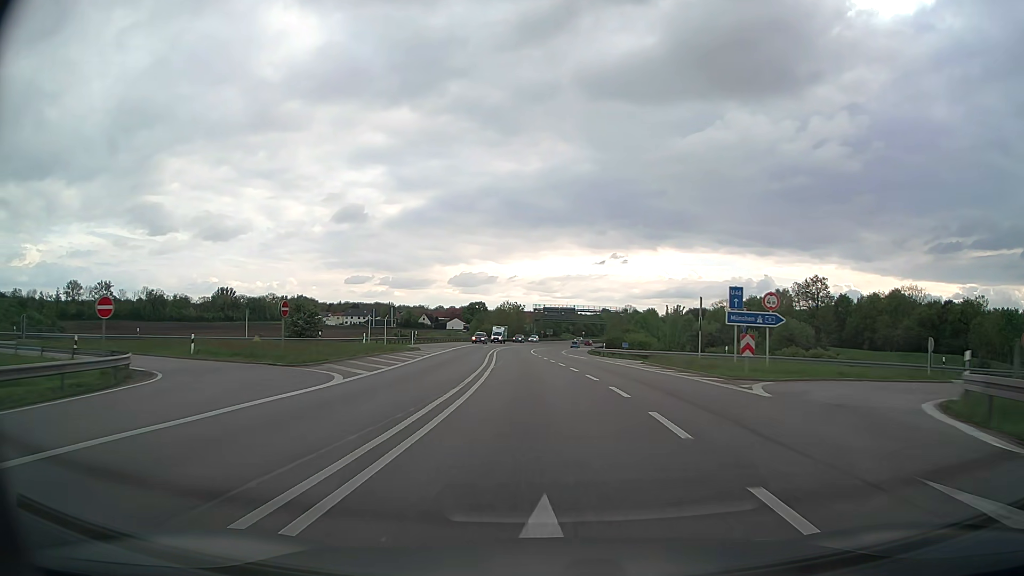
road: motorway_link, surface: asphalt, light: Day
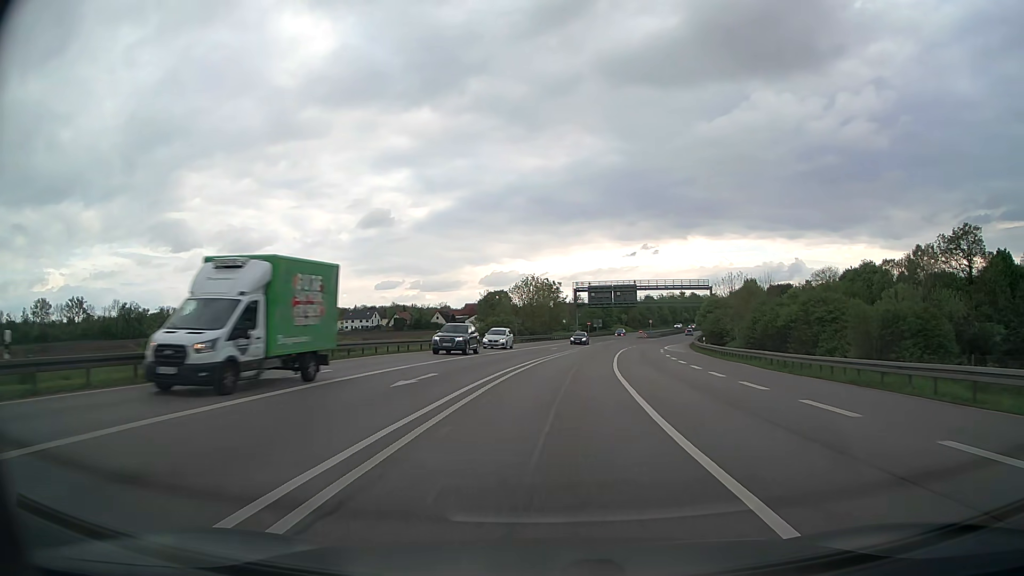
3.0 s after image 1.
(-2.5, +63.3) m; -3°
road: primary
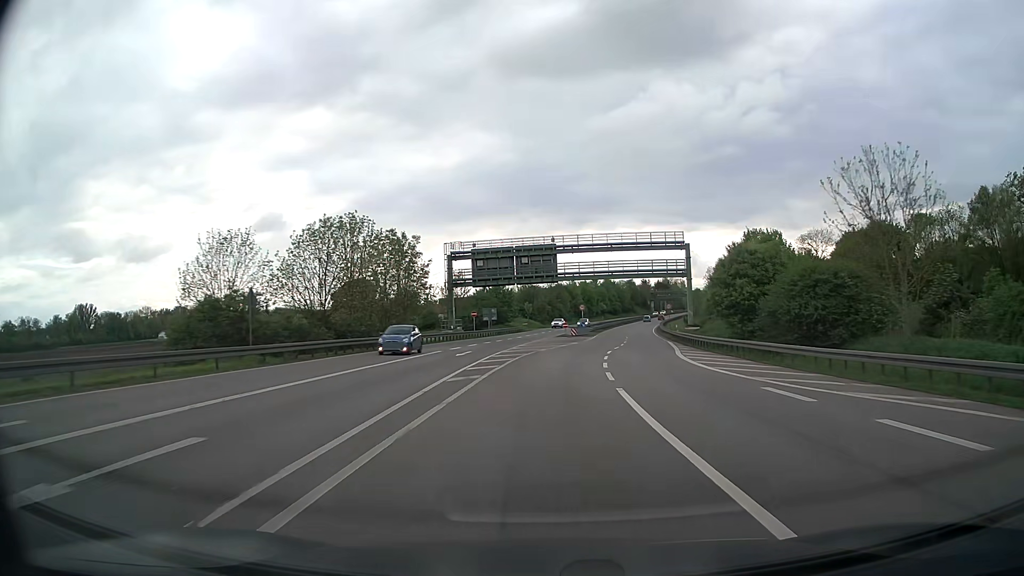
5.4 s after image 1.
(+4.1, +53.0) m; +9°
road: trunk
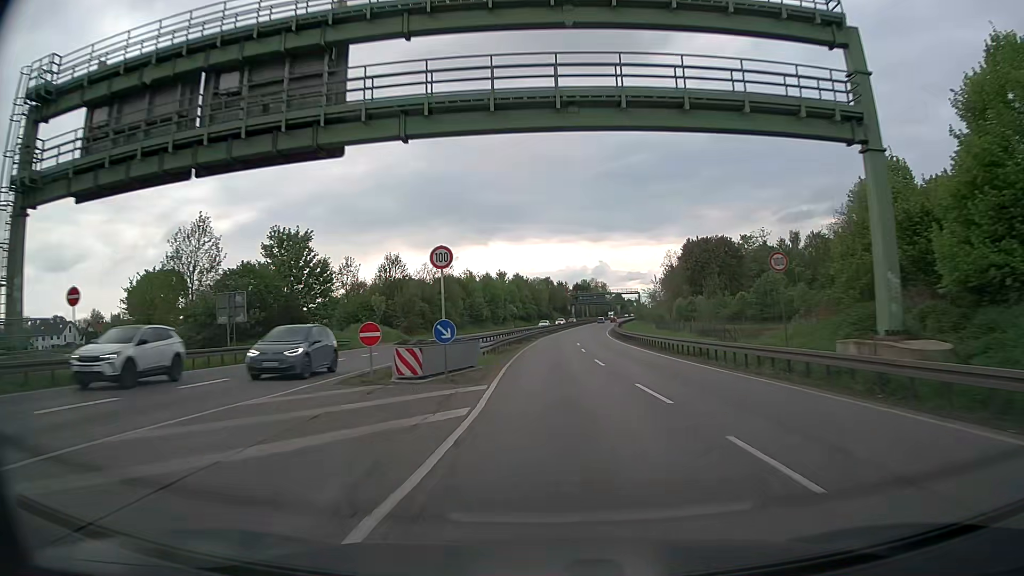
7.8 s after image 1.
(+4.3, +54.5) m; +8°
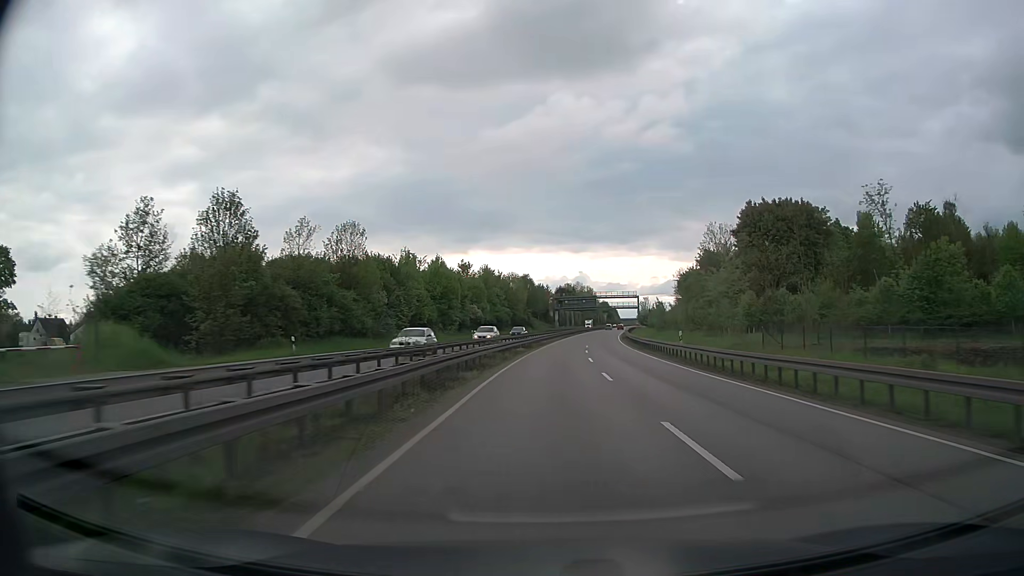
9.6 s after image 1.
(+0.4, +41.7) m; +2°
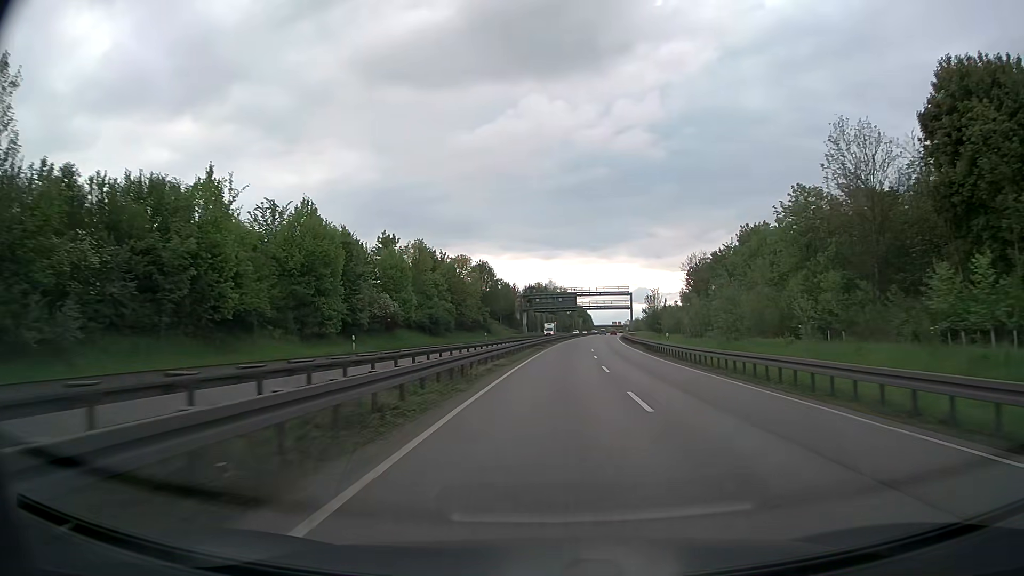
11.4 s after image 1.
(+1.0, +42.6) m; +3°
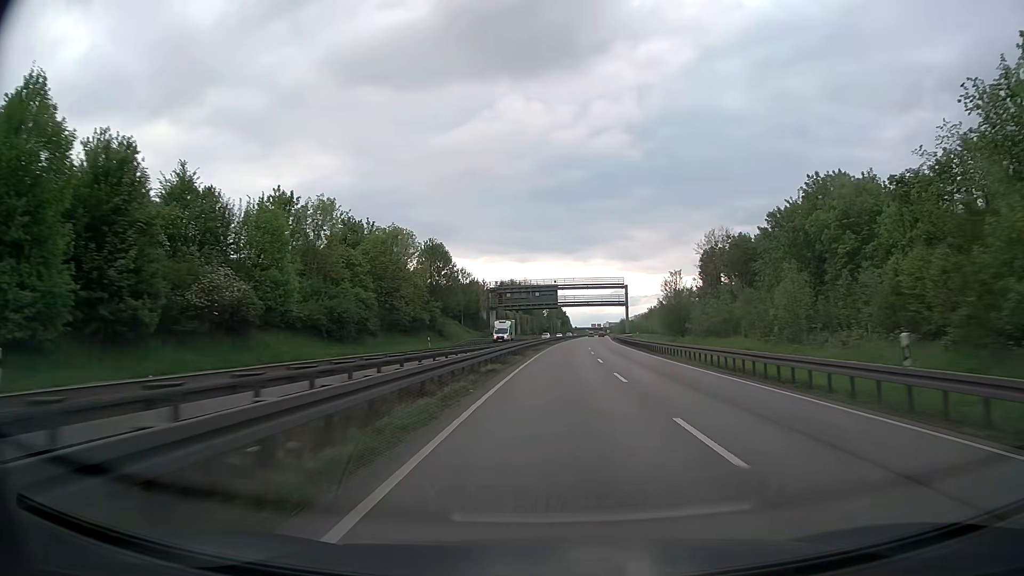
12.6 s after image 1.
(+0.5, +29.1) m; +2°
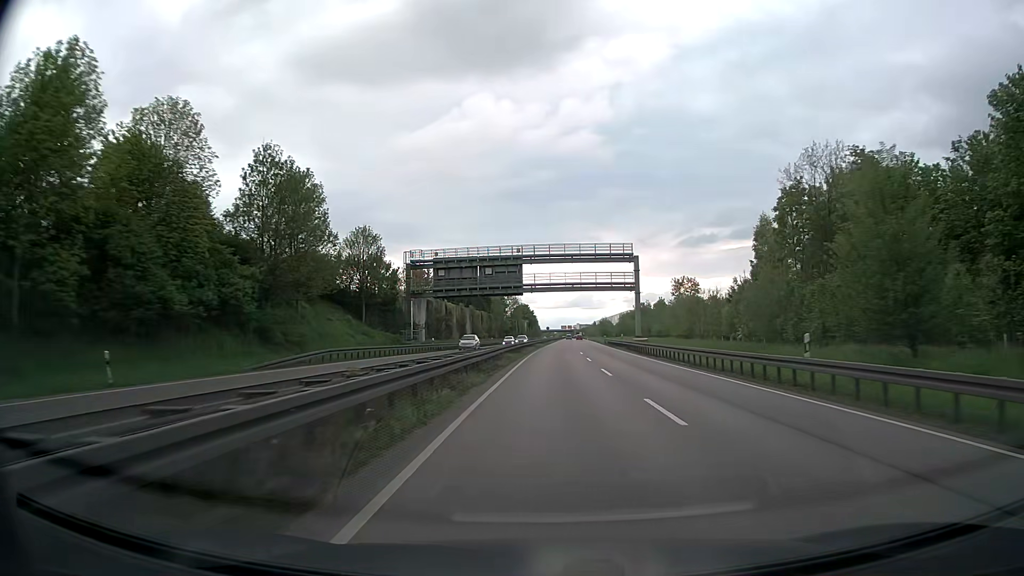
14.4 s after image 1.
(+1.1, +44.8) m; +3°
(0, +10) (0, +20) (0, +30) (0, +40) (+1, +50) (+1, +60) (+1, +70) (+2, +80) (+2, +90) (+2, +100) m
